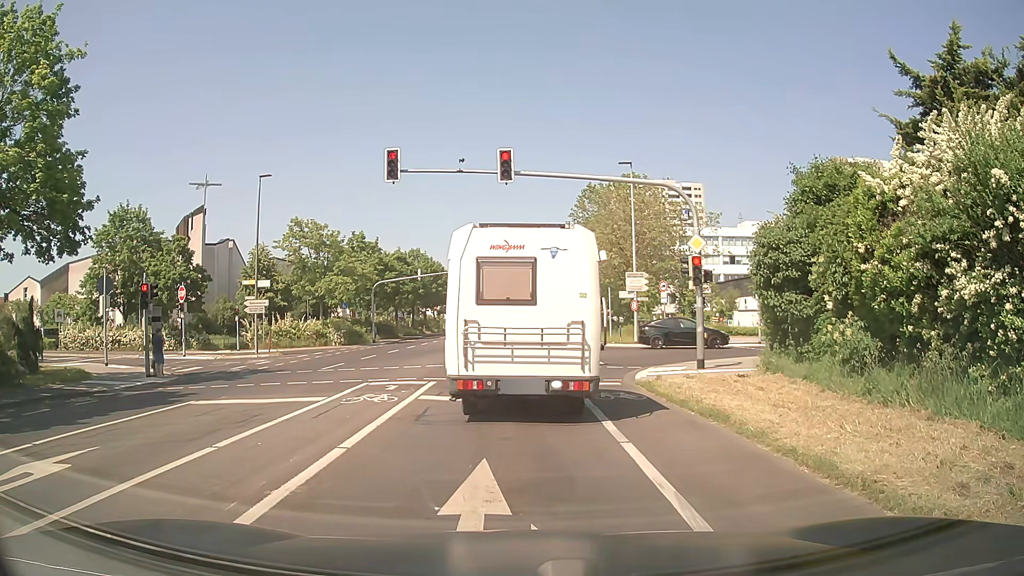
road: secondary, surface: asphalt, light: Day
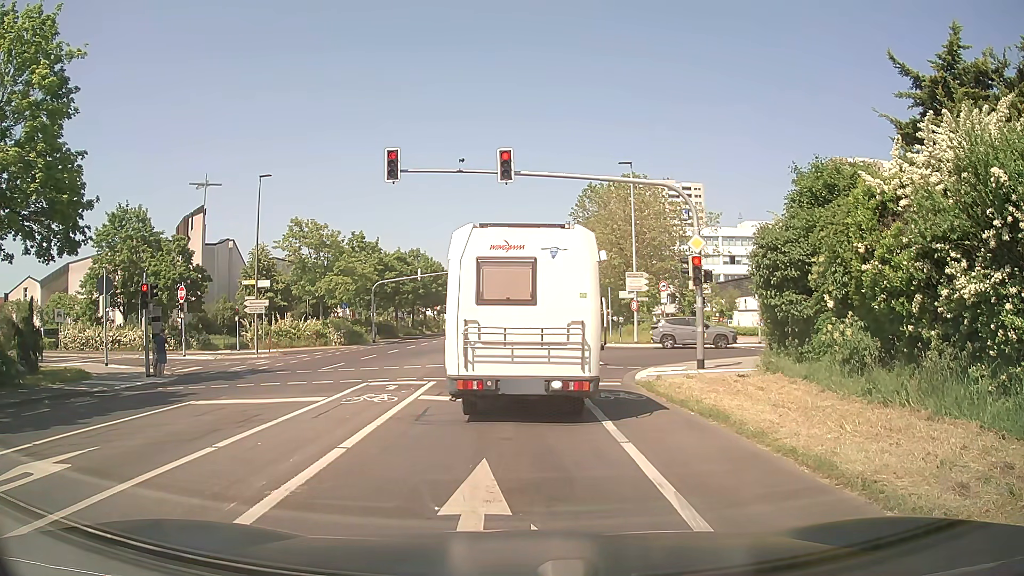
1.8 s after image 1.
(0.0, 0.0) m; 0°
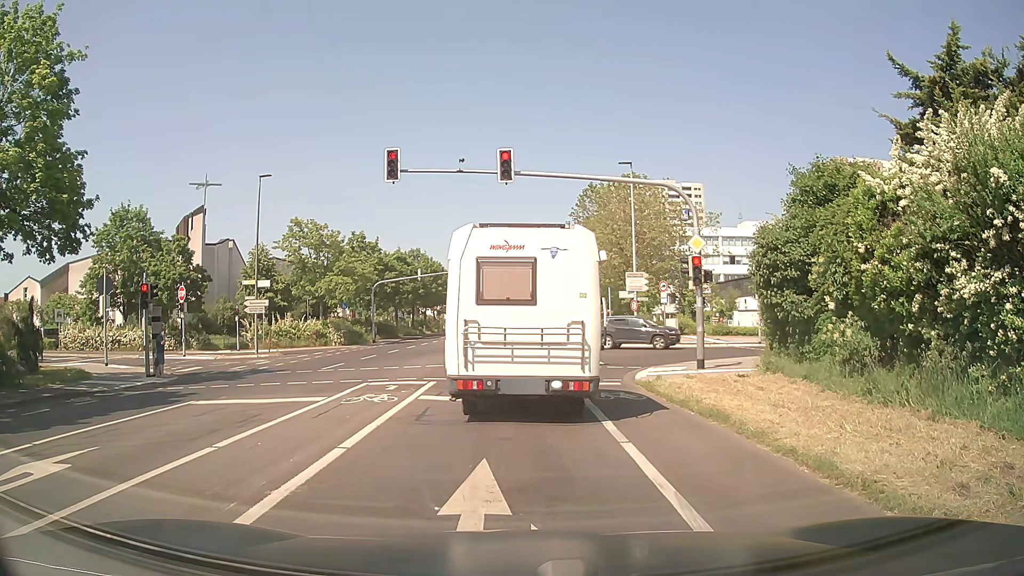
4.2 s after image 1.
(0.0, 0.0) m; 0°
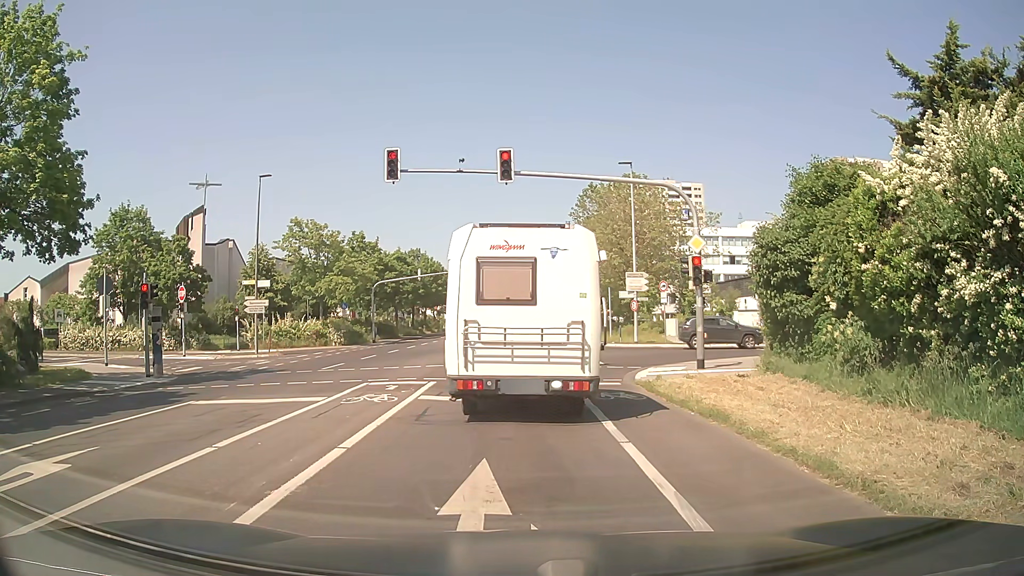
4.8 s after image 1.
(0.0, 0.0) m; 0°
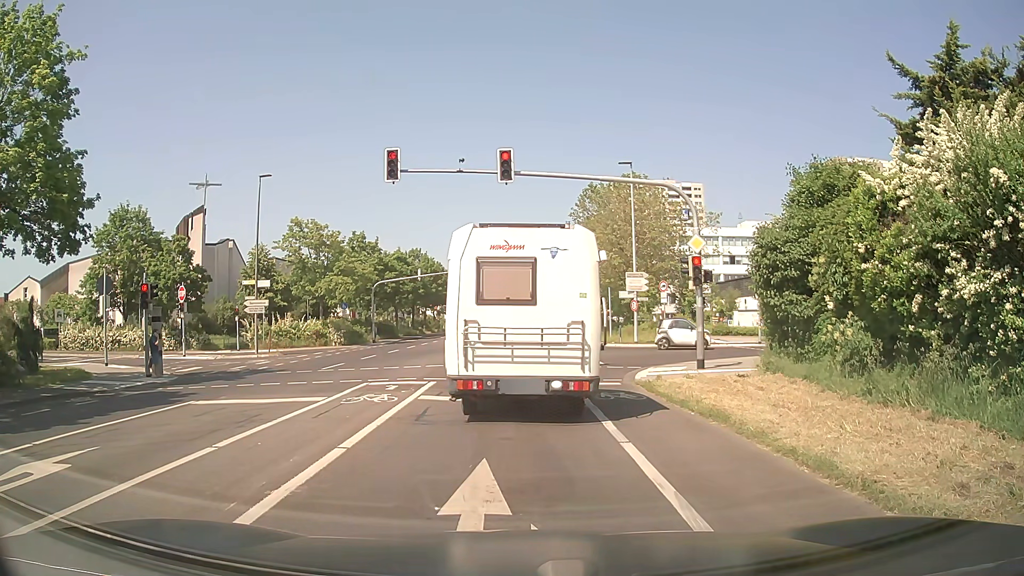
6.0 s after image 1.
(0.0, 0.0) m; 0°
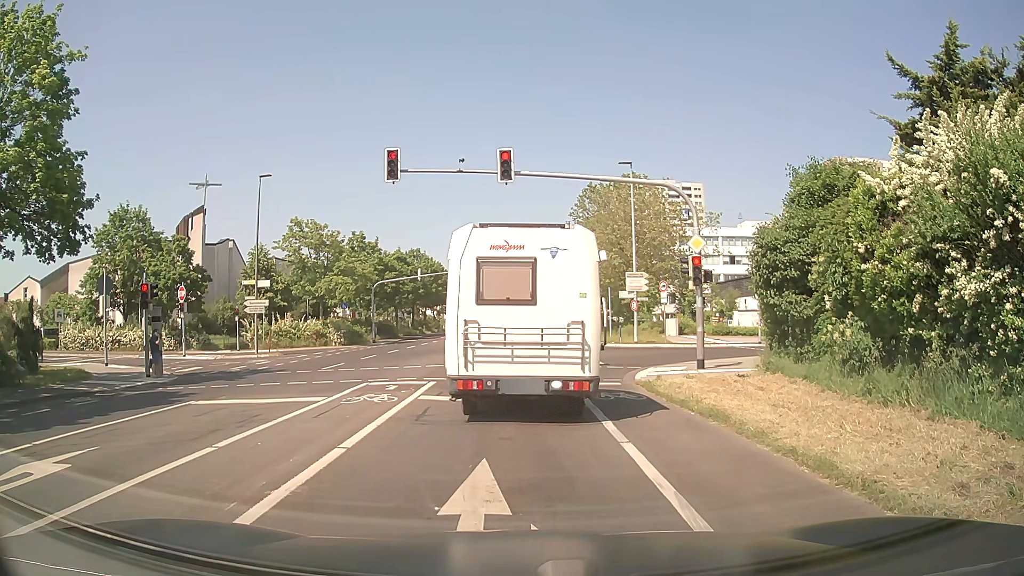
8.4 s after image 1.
(0.0, 0.0) m; 0°
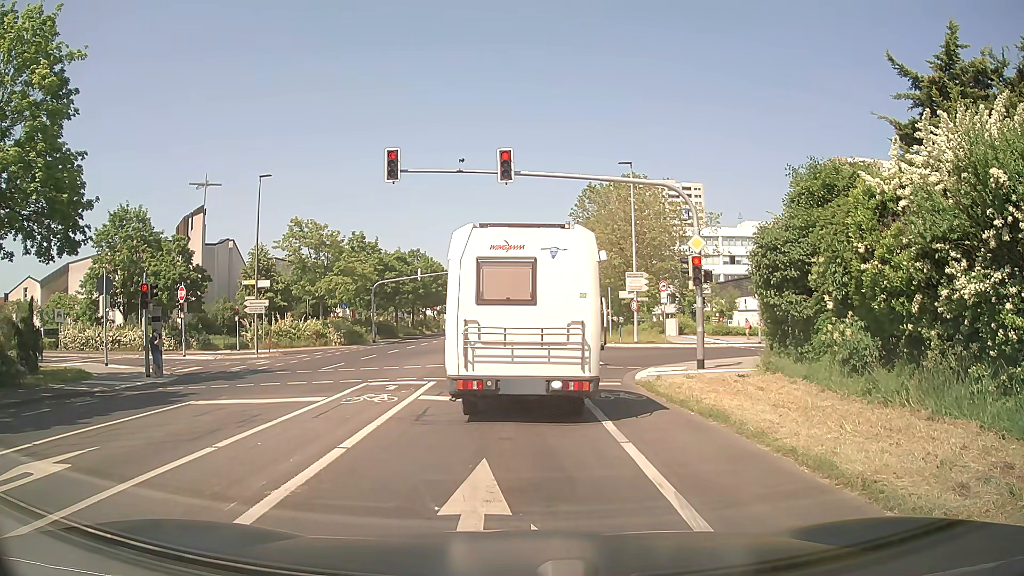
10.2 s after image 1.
(0.0, 0.0) m; 0°
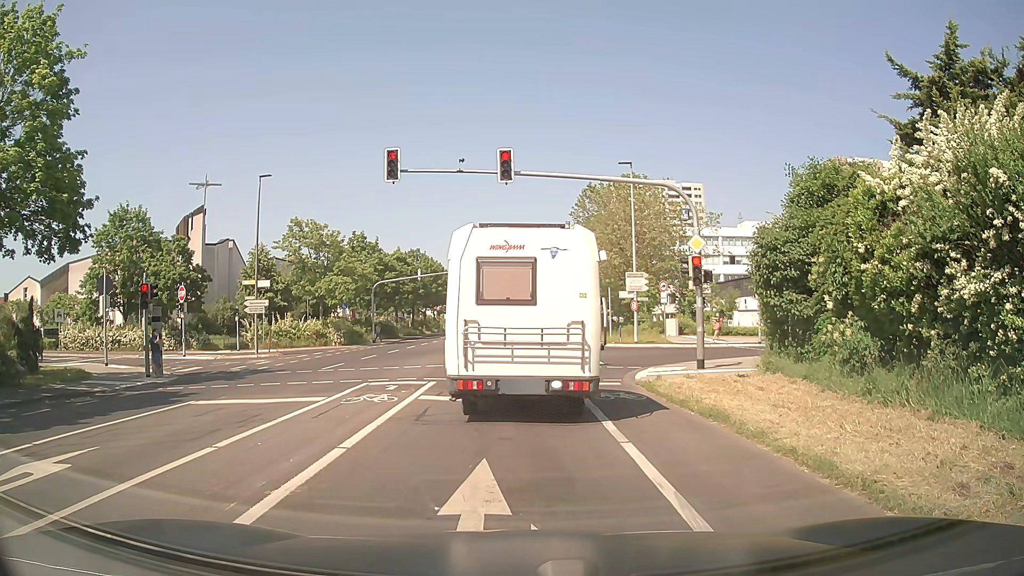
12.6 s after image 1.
(0.0, 0.0) m; 0°
(0, +10) (0, +20) (0, +30) (0, +40) (0, +50) (-1, +60) (-1, +70) (-1, +80) (-1, +90) (-1, +100) m
